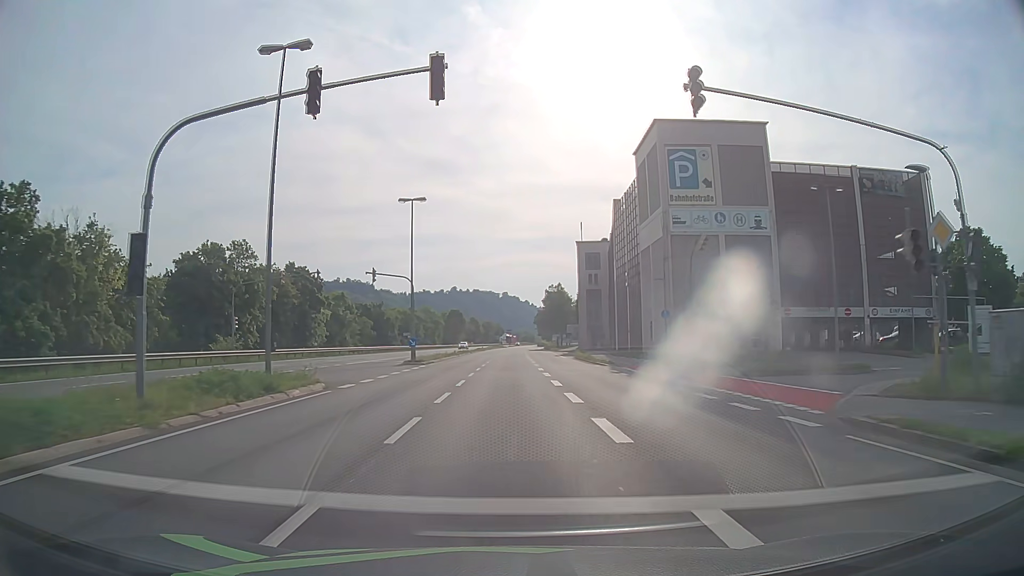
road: primary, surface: asphalt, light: Day
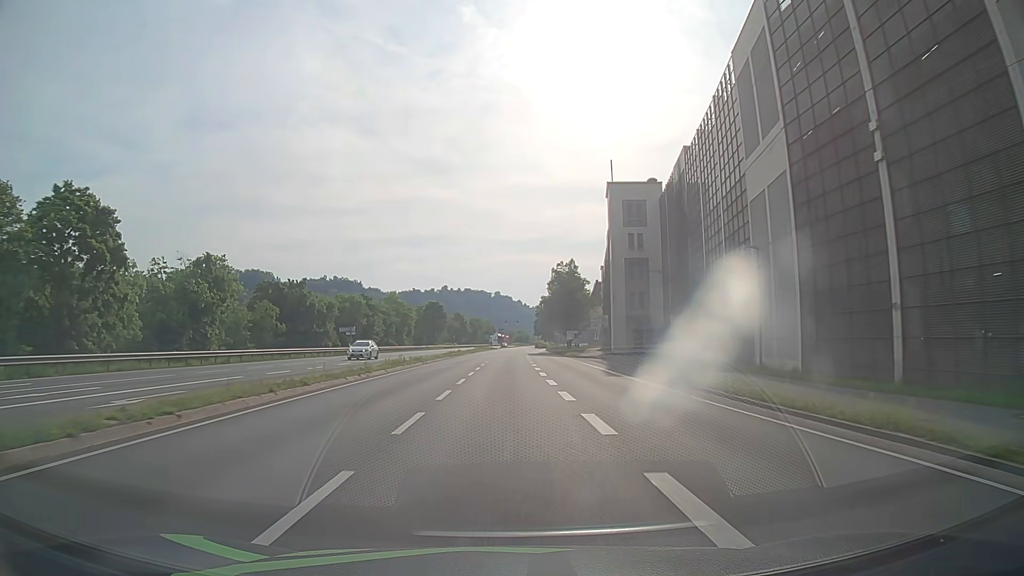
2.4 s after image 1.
(+0.1, +41.1) m; 0°
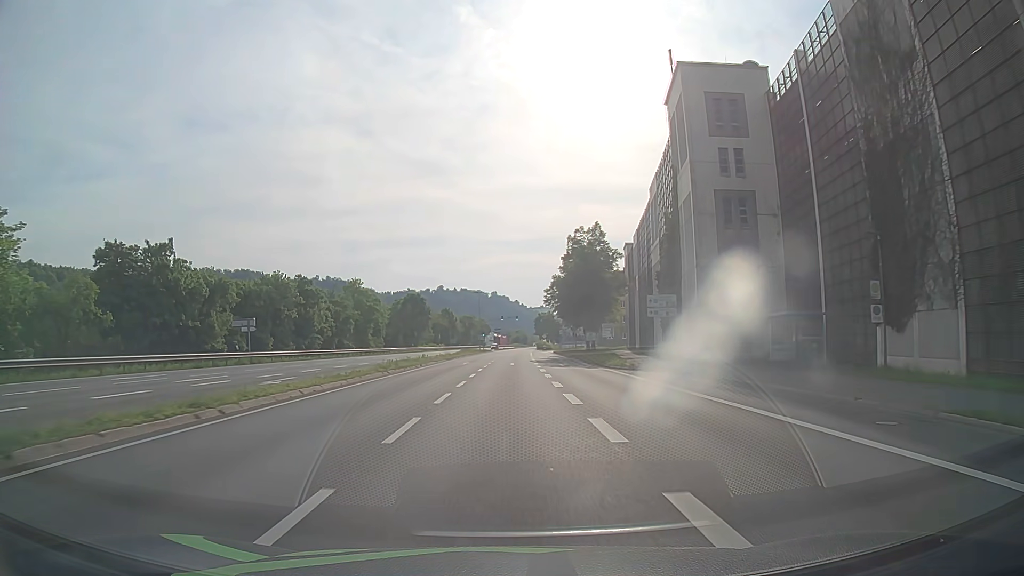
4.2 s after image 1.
(+0.6, +30.8) m; +2°
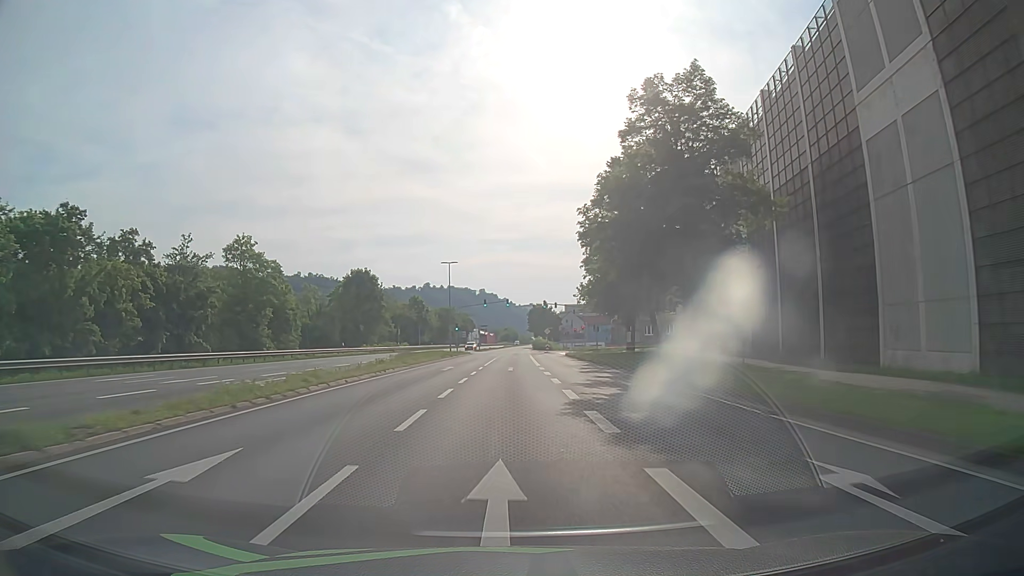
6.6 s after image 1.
(+0.1, +41.0) m; 0°
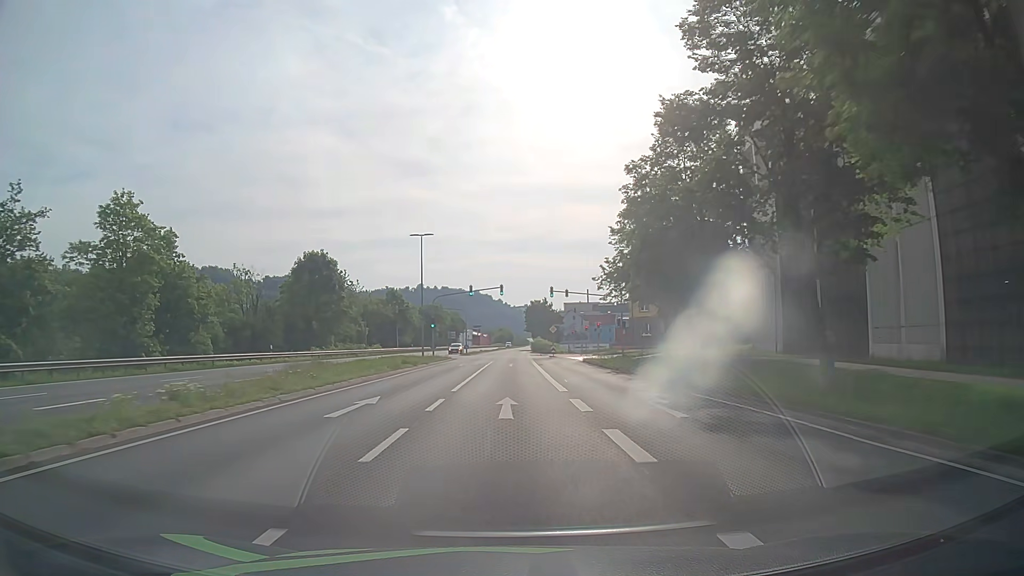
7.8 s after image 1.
(+0.3, +20.6) m; +1°
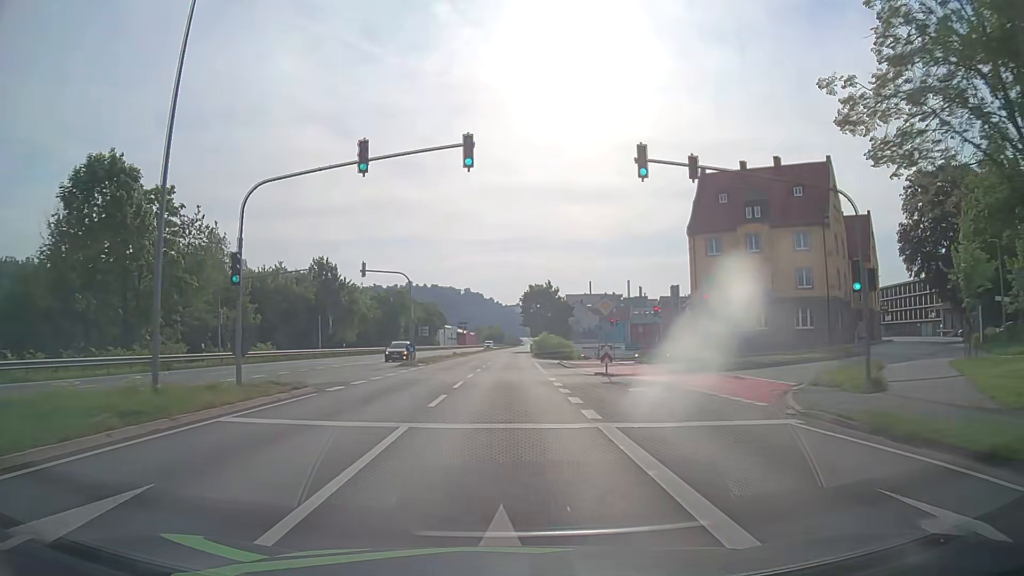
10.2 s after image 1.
(-0.4, +41.8) m; 0°
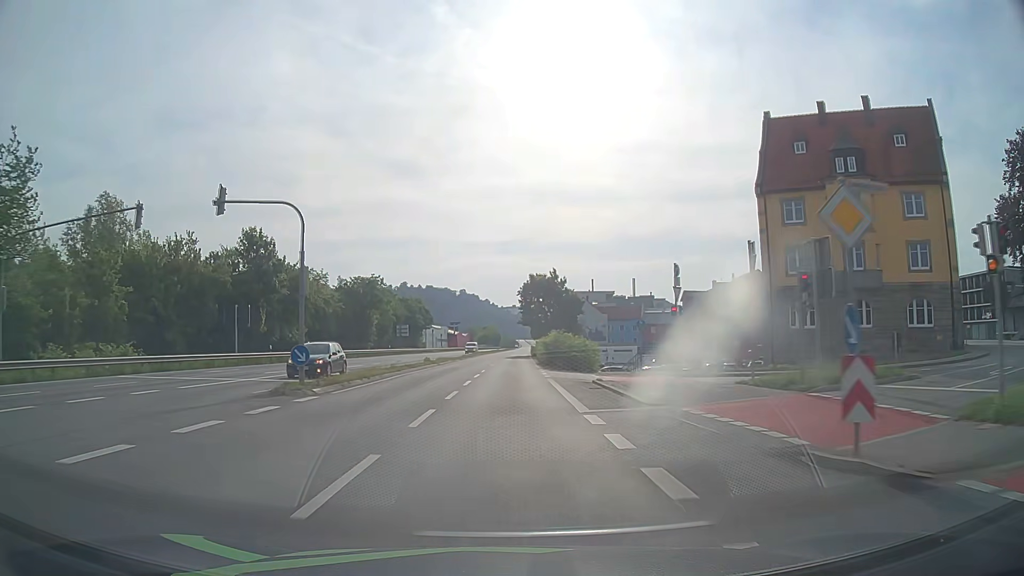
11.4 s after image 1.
(-0.1, +21.0) m; 0°
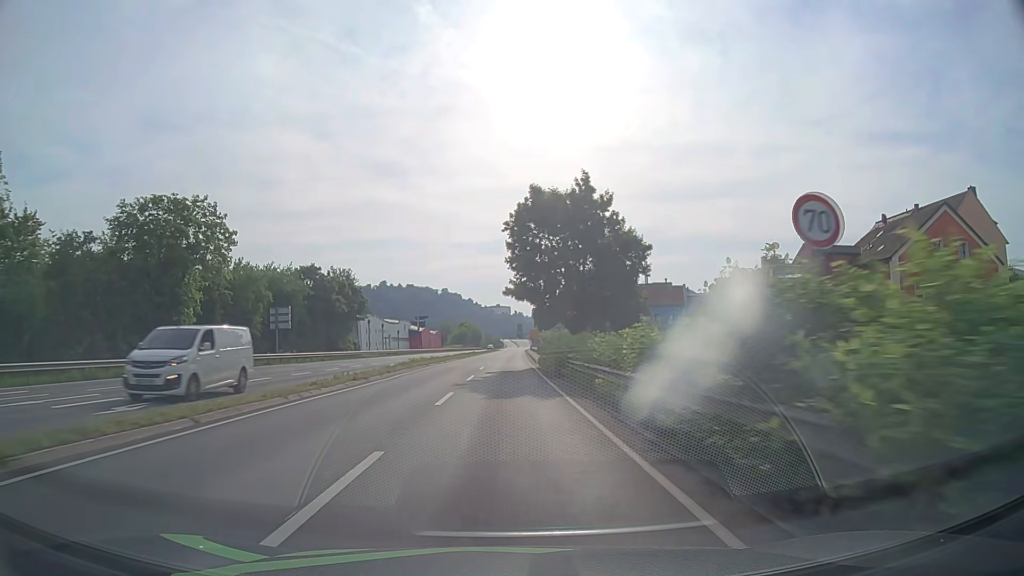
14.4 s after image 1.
(+0.8, +52.9) m; +1°
(0, +10) (0, +20) (0, +30) (0, +40) (0, +50) (0, +60) (+1, +70) (+1, +80) (+1, +90) (+1, +100) m
